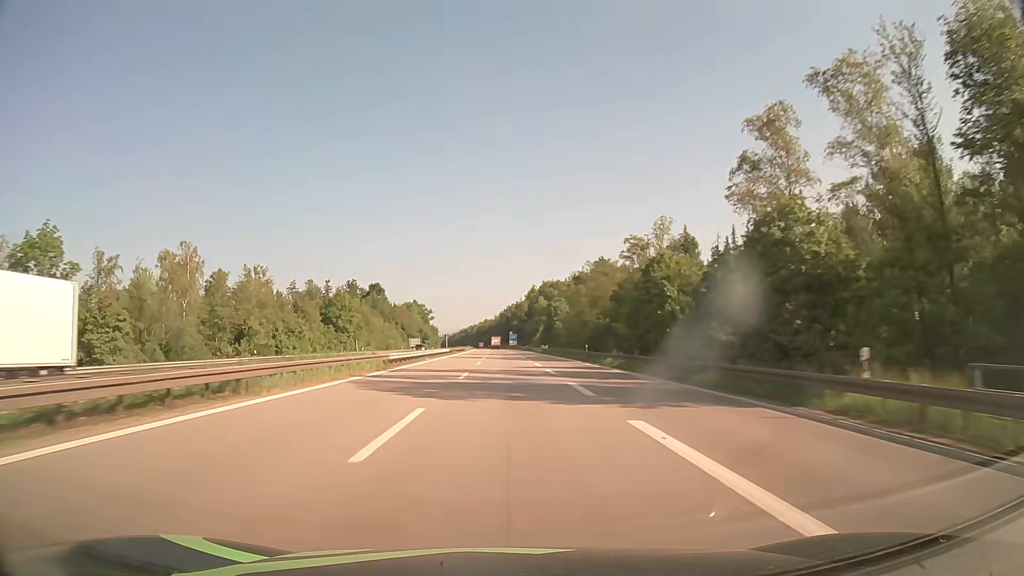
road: motorway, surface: asphalt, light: Day
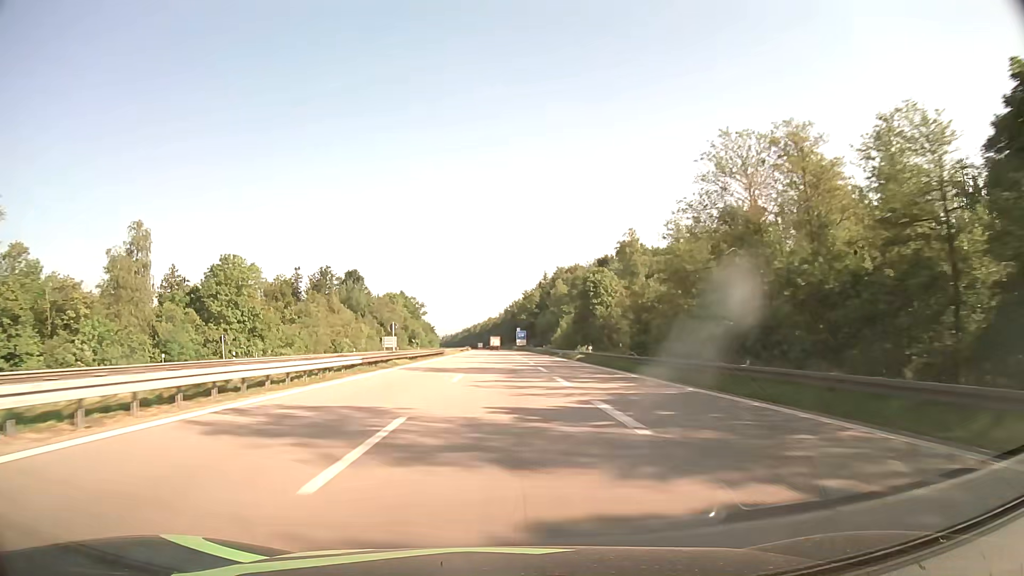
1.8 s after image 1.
(-0.3, +55.5) m; -1°
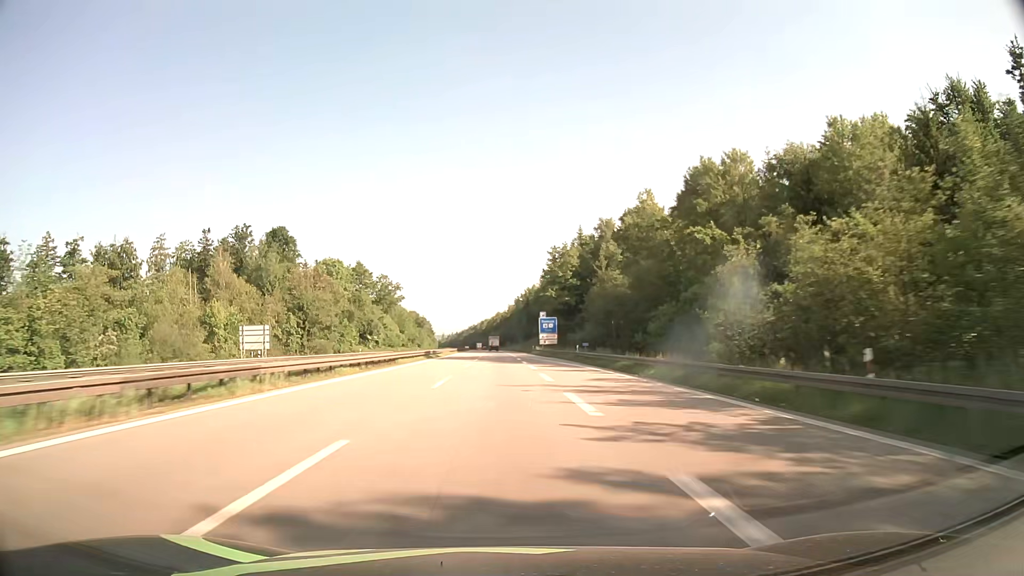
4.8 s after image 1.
(-0.5, +93.1) m; -1°
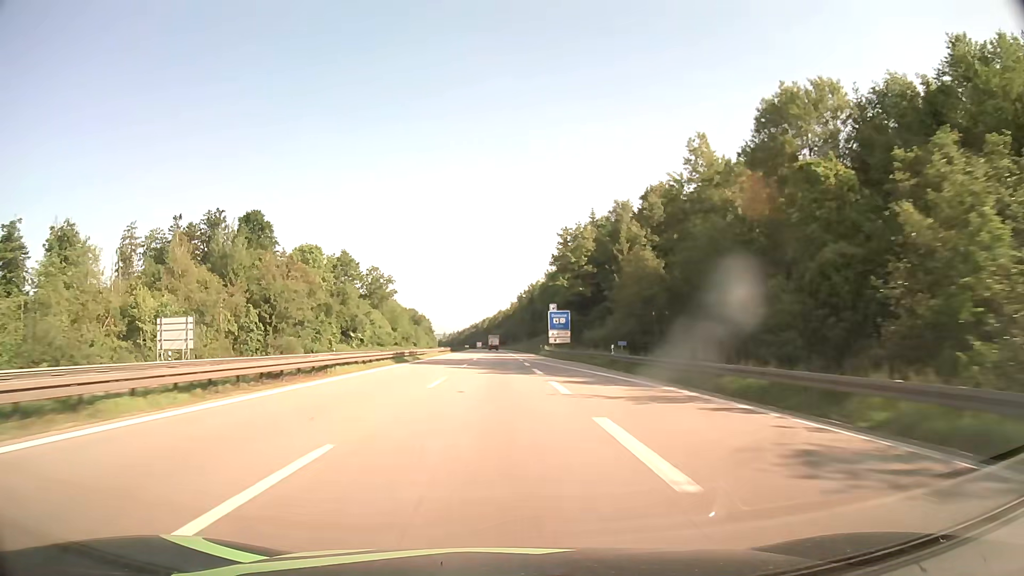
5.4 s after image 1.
(0.0, +18.7) m; 0°
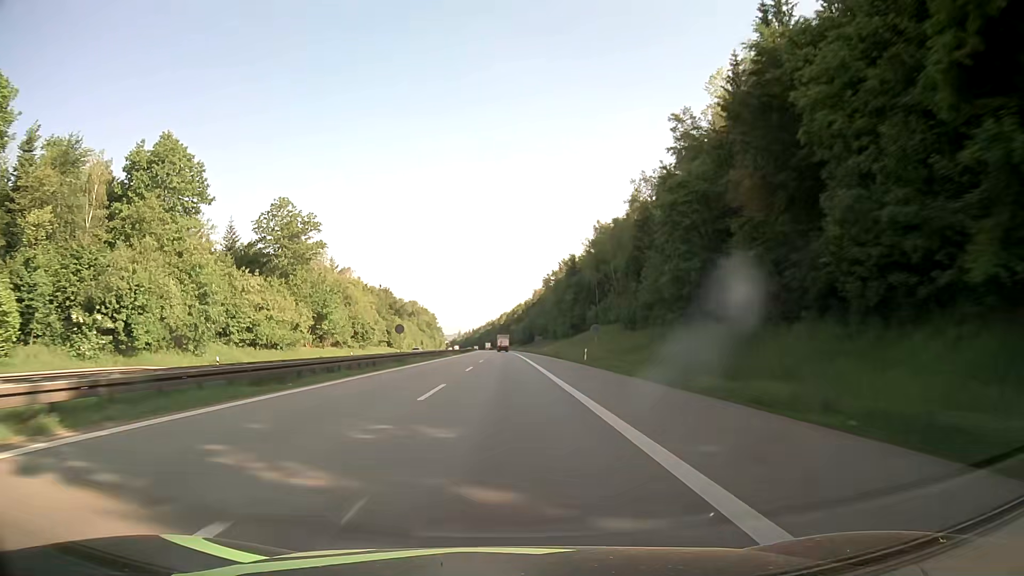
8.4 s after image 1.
(-1.1, +93.7) m; -2°
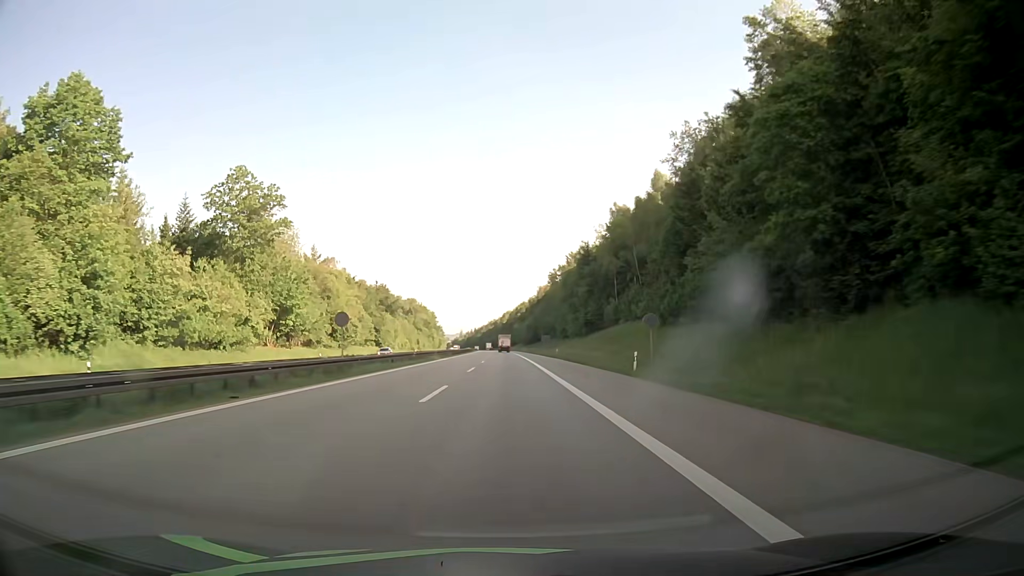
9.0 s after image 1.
(-0.1, +18.8) m; 0°
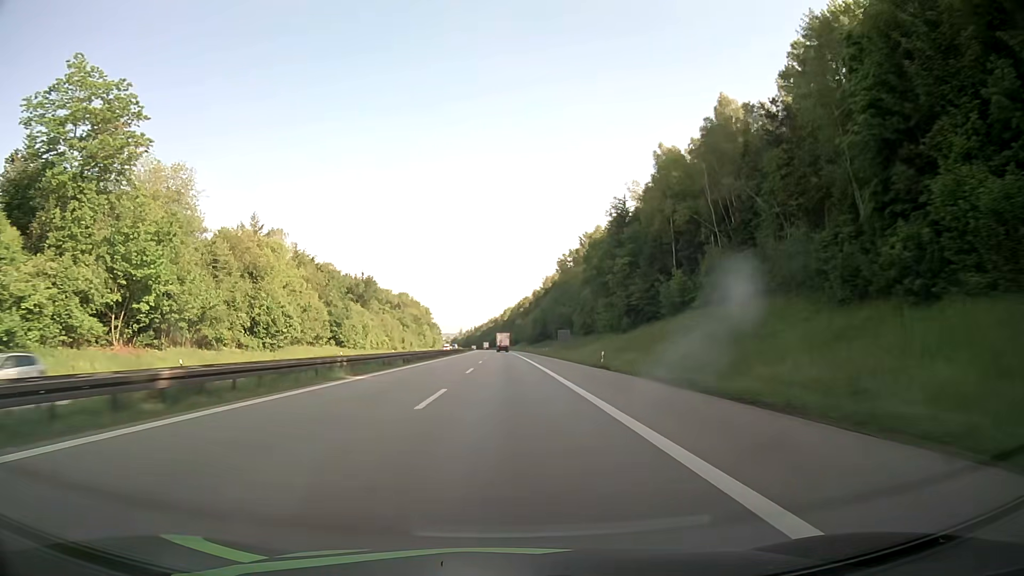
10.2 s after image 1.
(0.0, +37.7) m; 0°
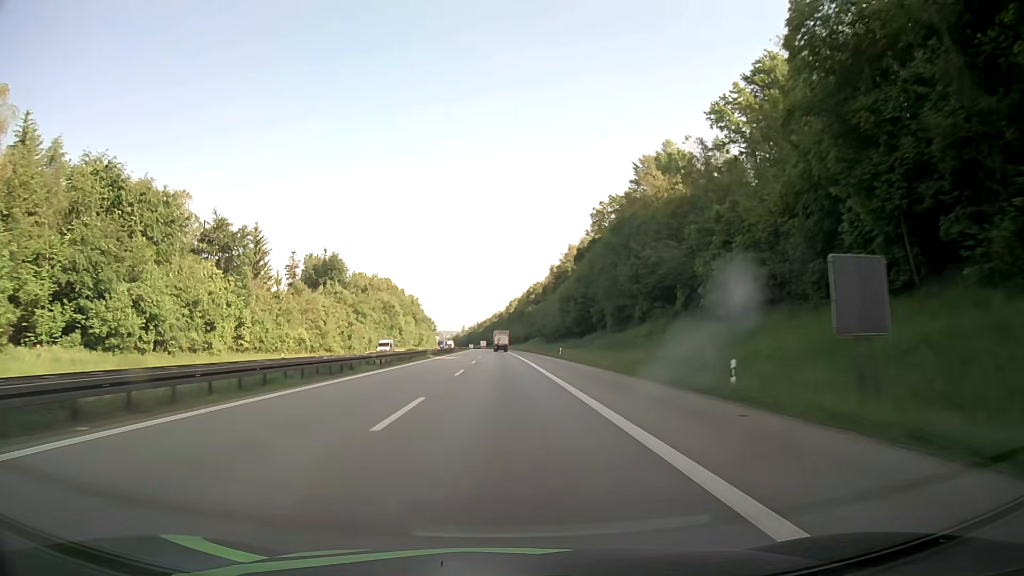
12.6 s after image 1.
(-0.3, +75.4) m; 0°
(0, +10) (0, +20) (0, +30) (0, +40) (0, +50) (0, +60) (-1, +70) (-1, +80) (-1, +90) (-1, +100) m
